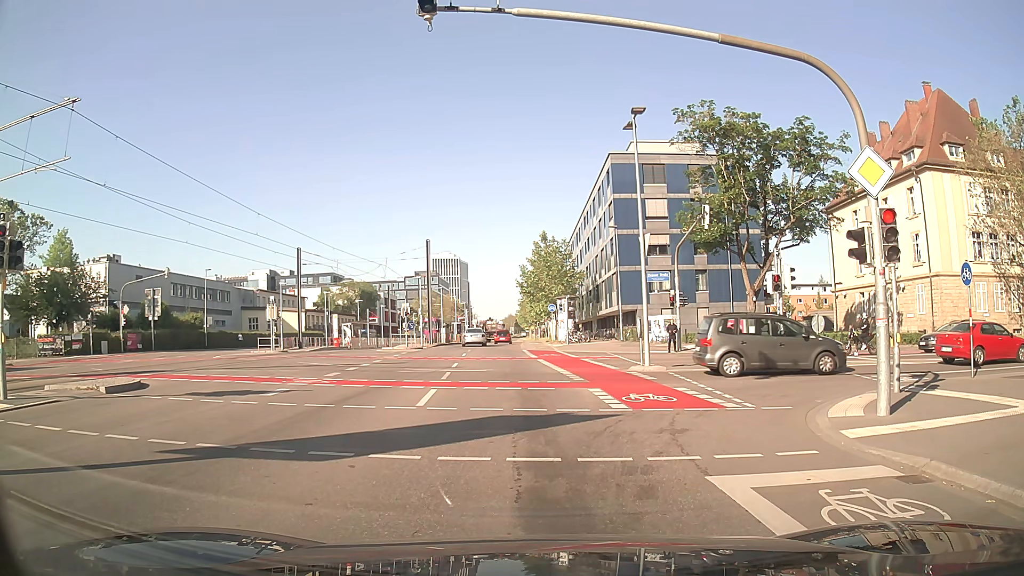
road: secondary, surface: asphalt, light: Day
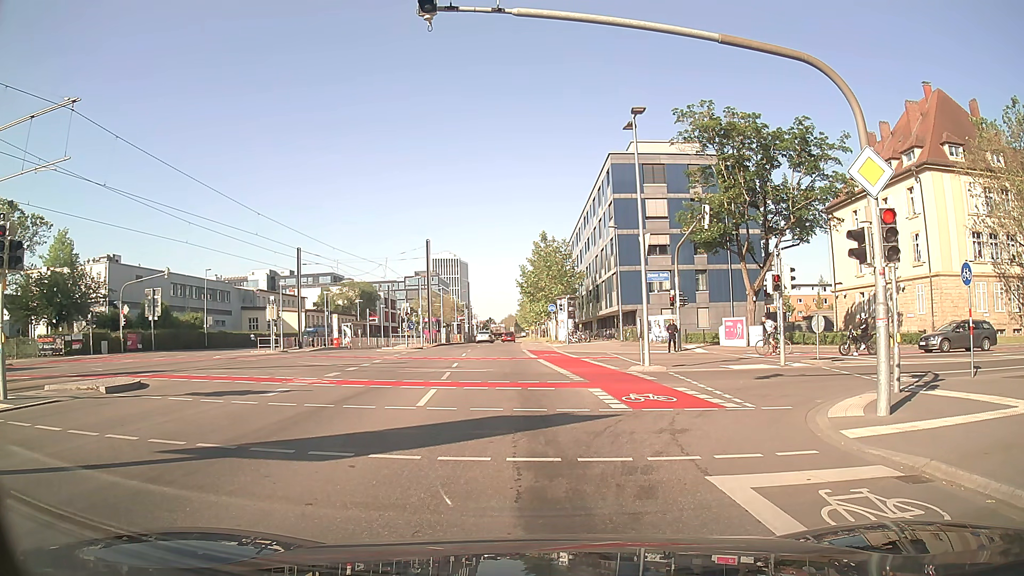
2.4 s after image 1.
(0.0, 0.0) m; 0°
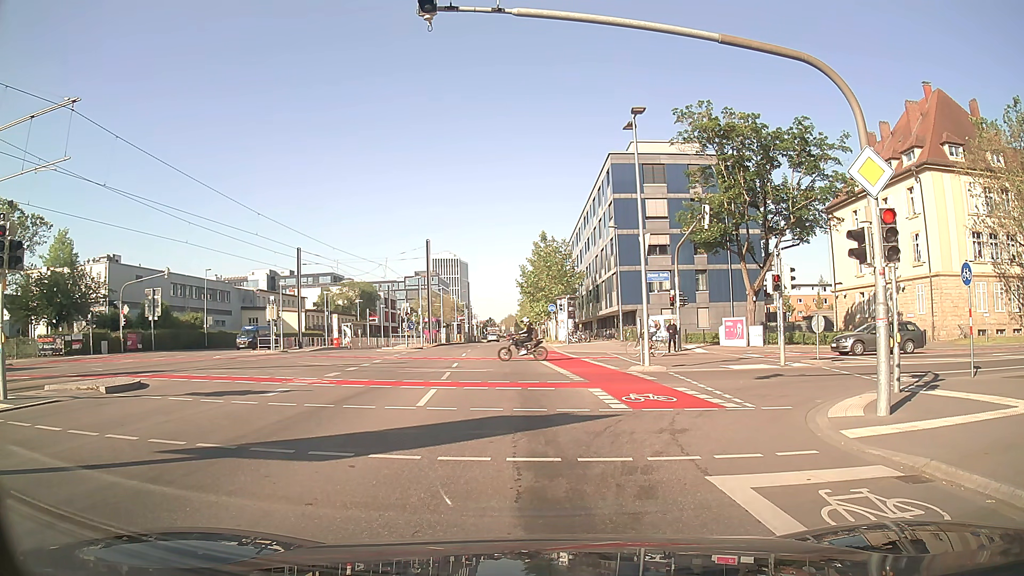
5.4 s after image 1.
(0.0, 0.0) m; 0°
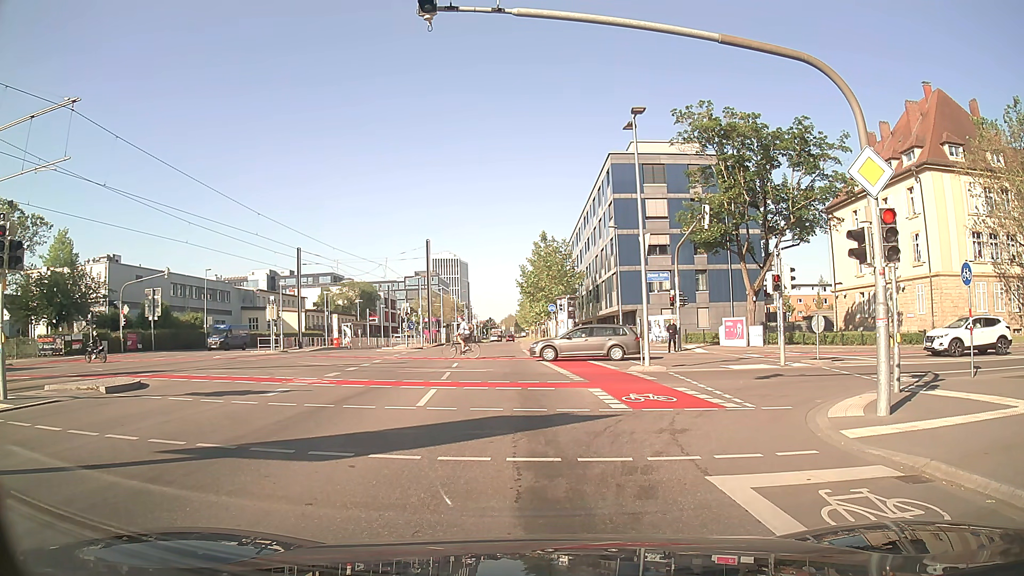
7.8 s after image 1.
(0.0, 0.0) m; 0°
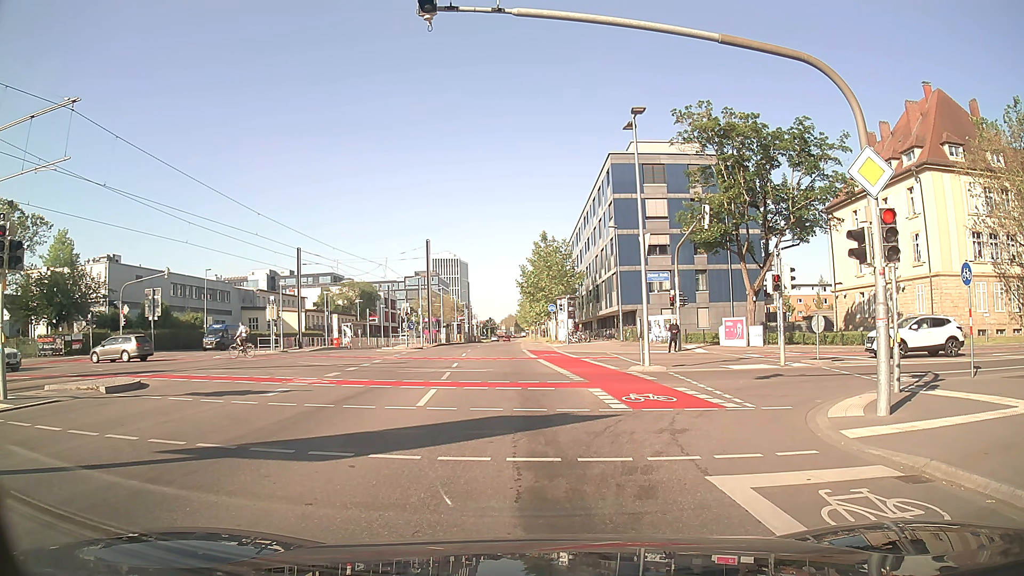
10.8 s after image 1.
(0.0, 0.0) m; 0°
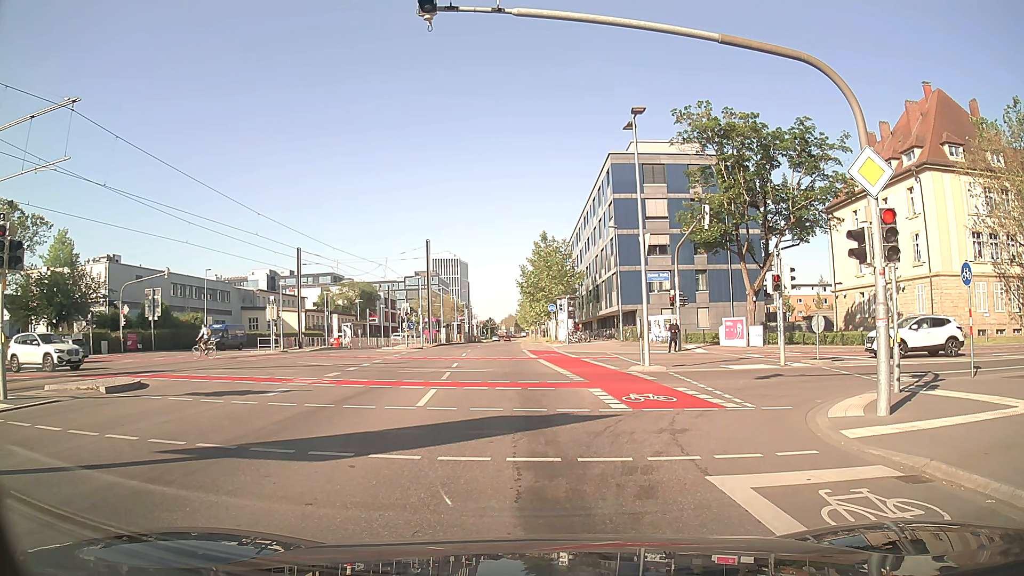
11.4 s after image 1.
(0.0, 0.0) m; 0°
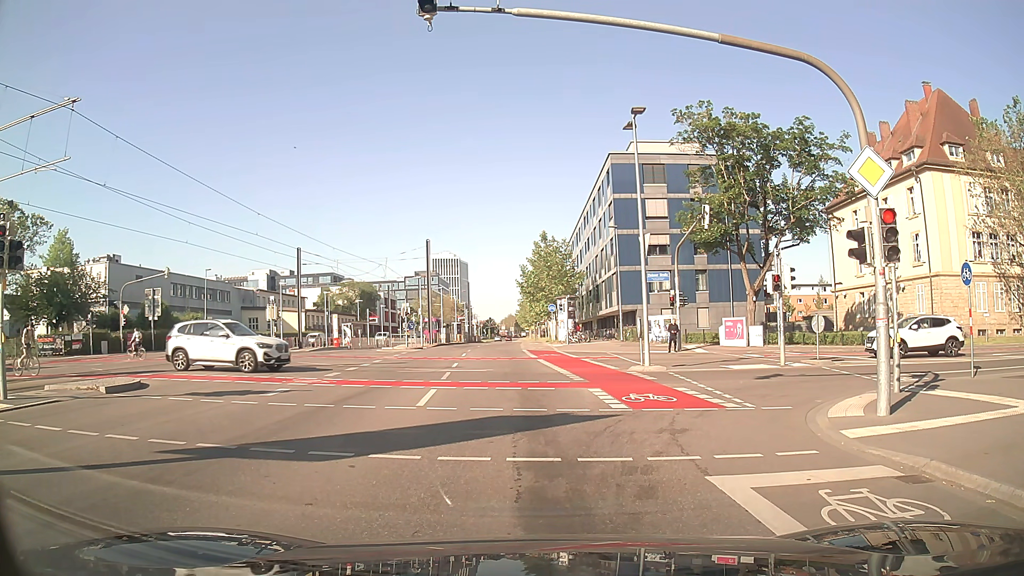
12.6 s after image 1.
(0.0, 0.0) m; 0°
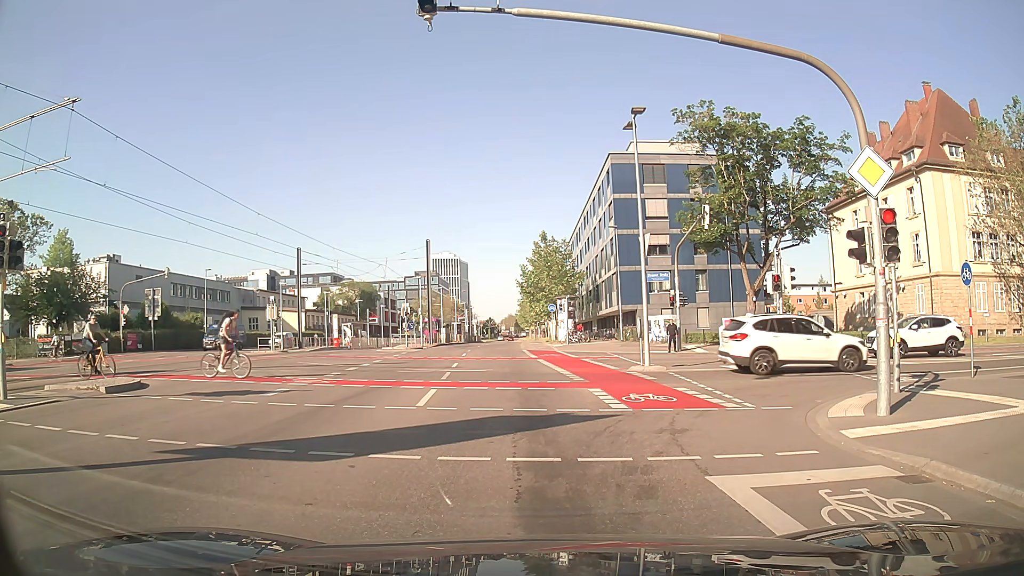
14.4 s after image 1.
(0.0, 0.0) m; 0°
